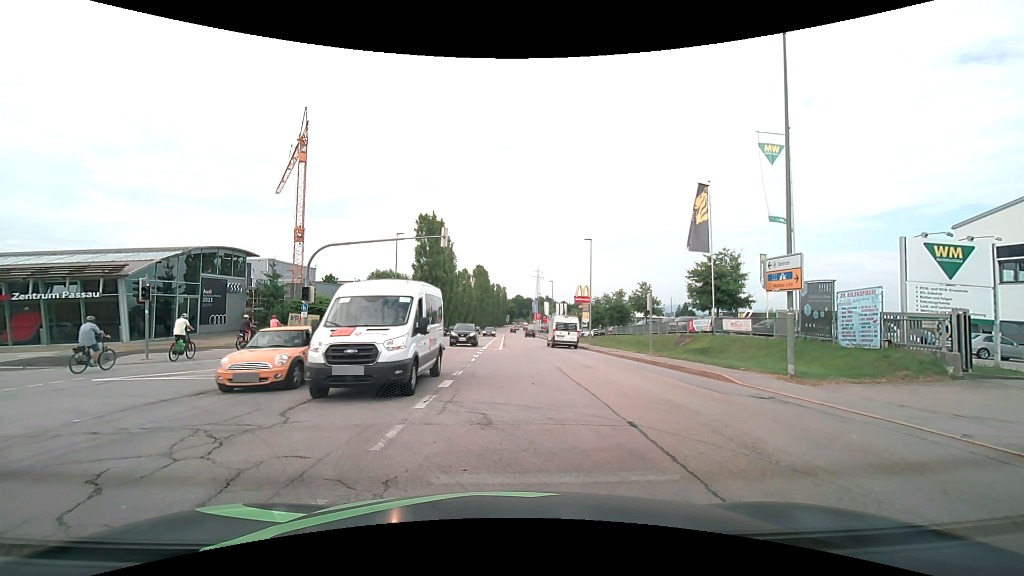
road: secondary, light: Day
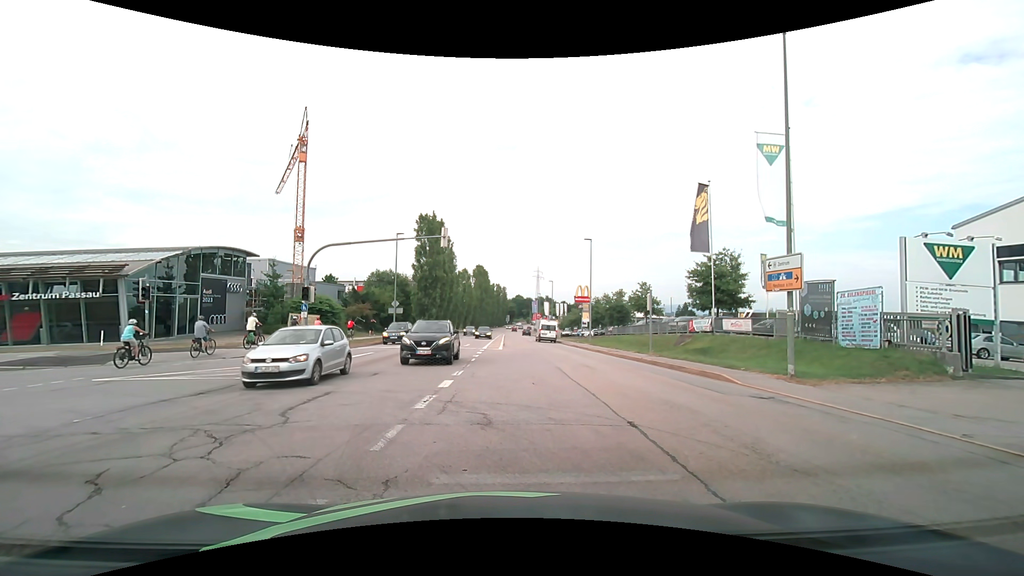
(0.0, 0.0) m; 0°
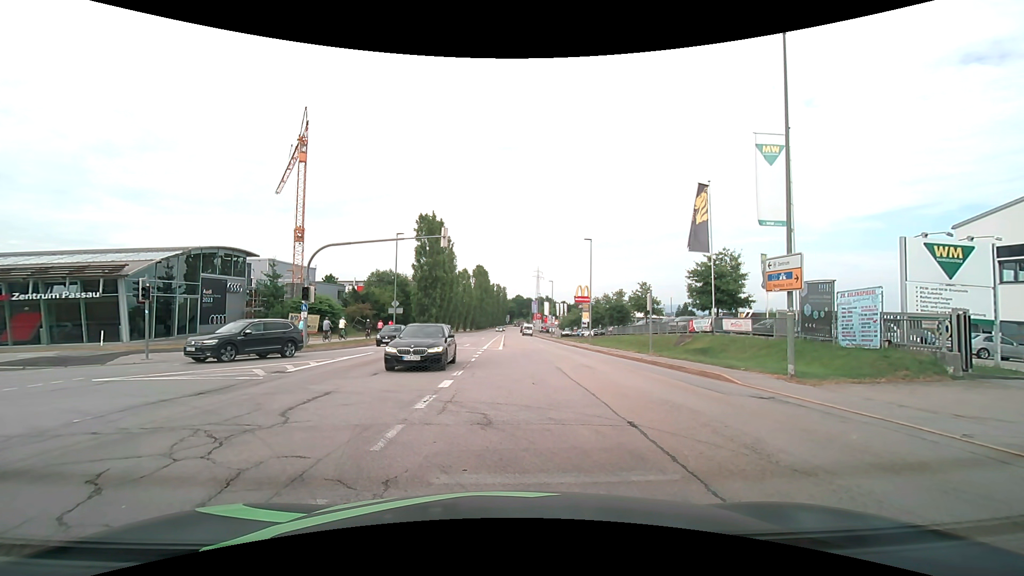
(0.0, 0.0) m; 0°
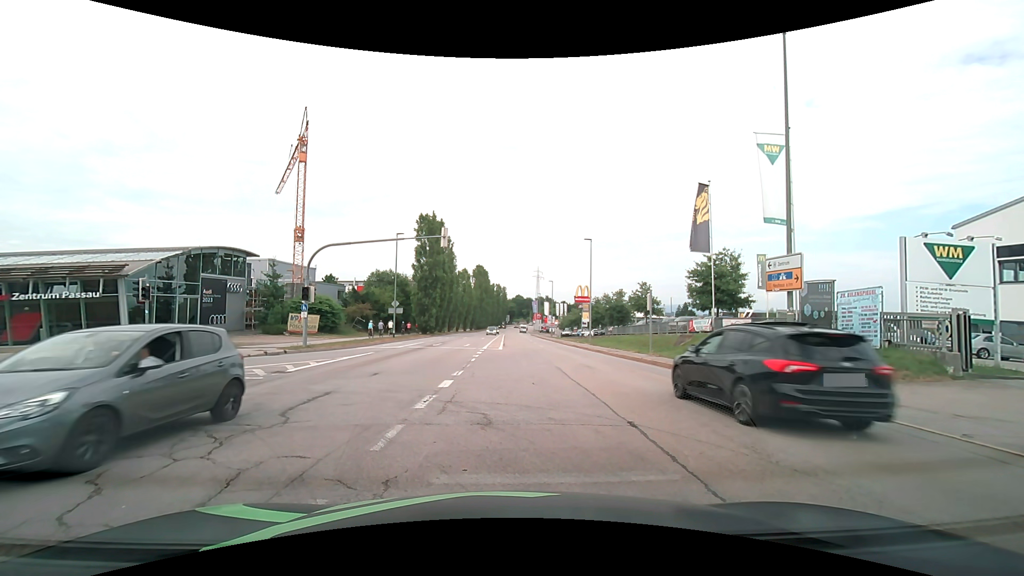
(0.0, 0.0) m; 0°
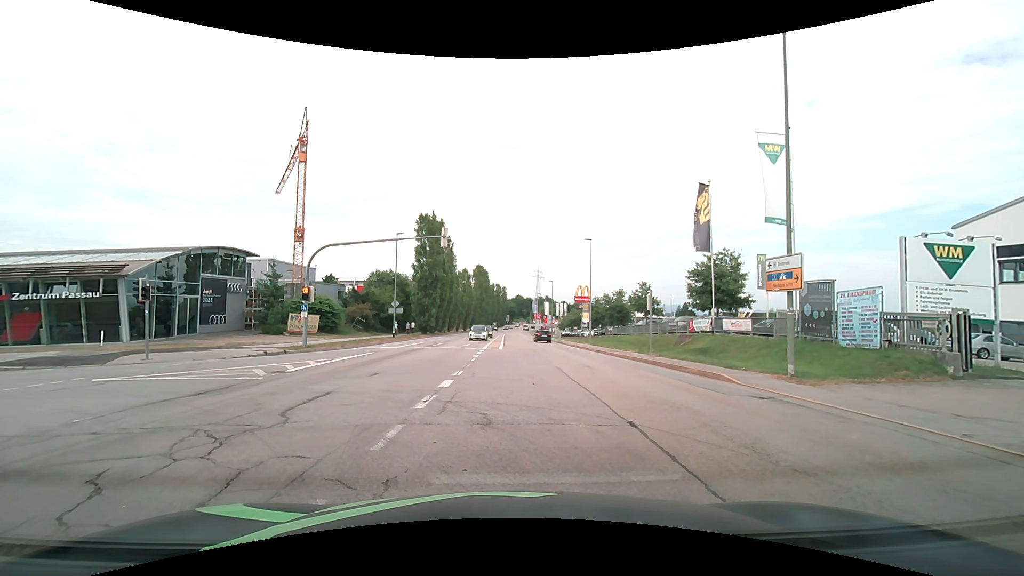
(0.0, 0.0) m; 0°
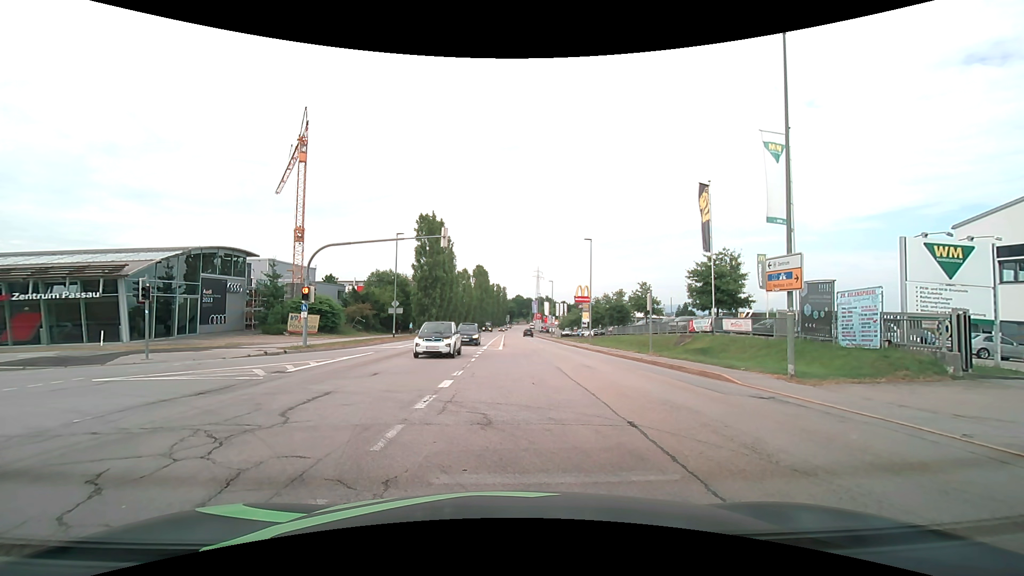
(0.0, 0.0) m; 0°
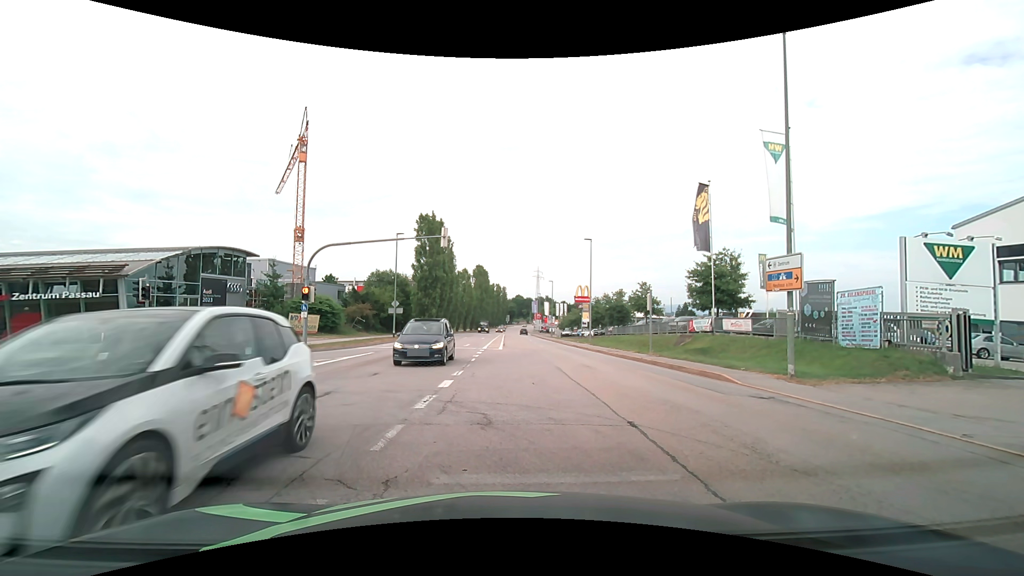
(0.0, 0.0) m; 0°
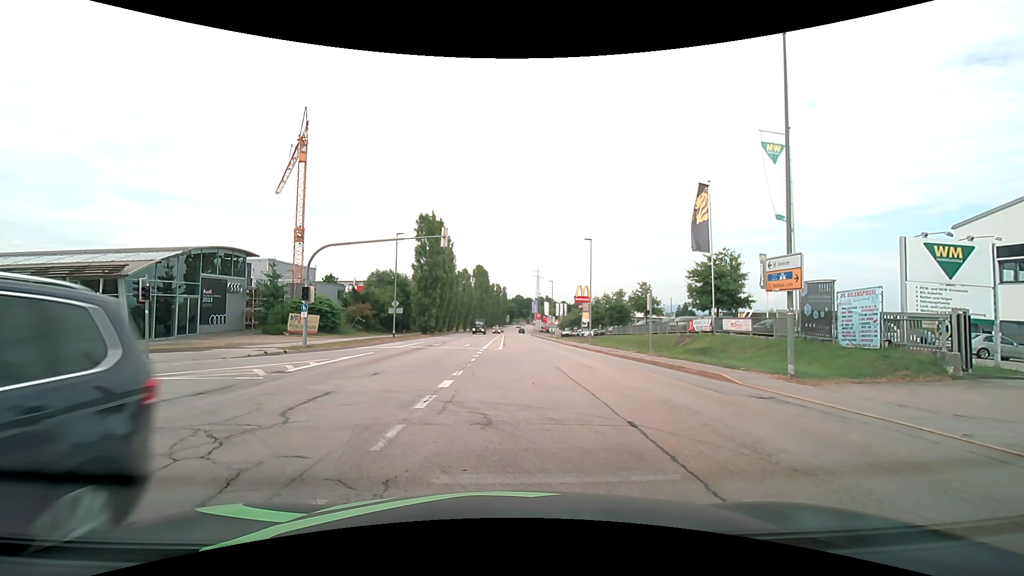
(0.0, 0.0) m; 0°
(-3, +9) (-12, +14) (-22, +15) (-32, +15) (-42, +16) (-52, +17) (-61, +19) (-71, +21) (-81, +23) (-91, +26) m
